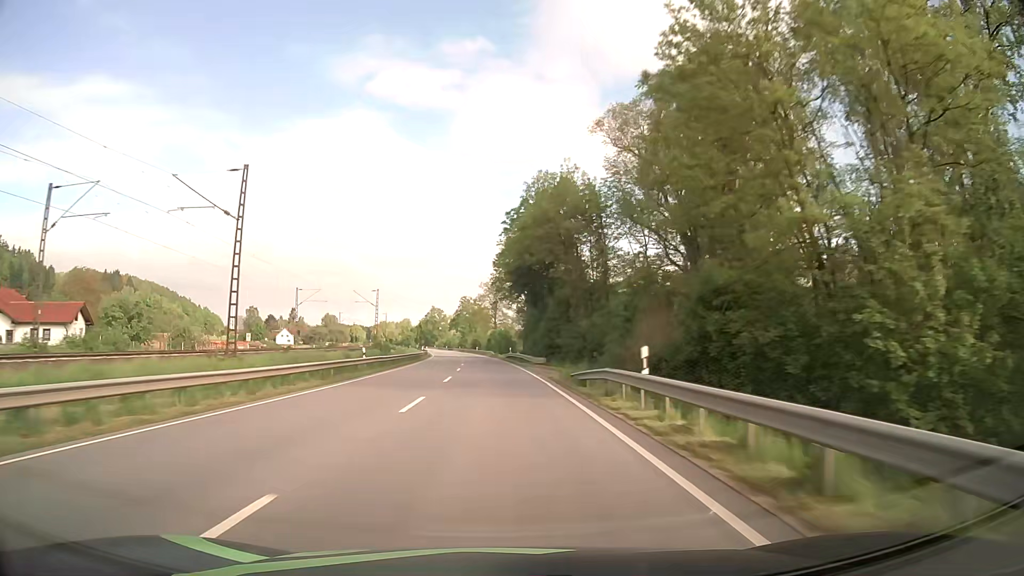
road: primary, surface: asphalt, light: Day
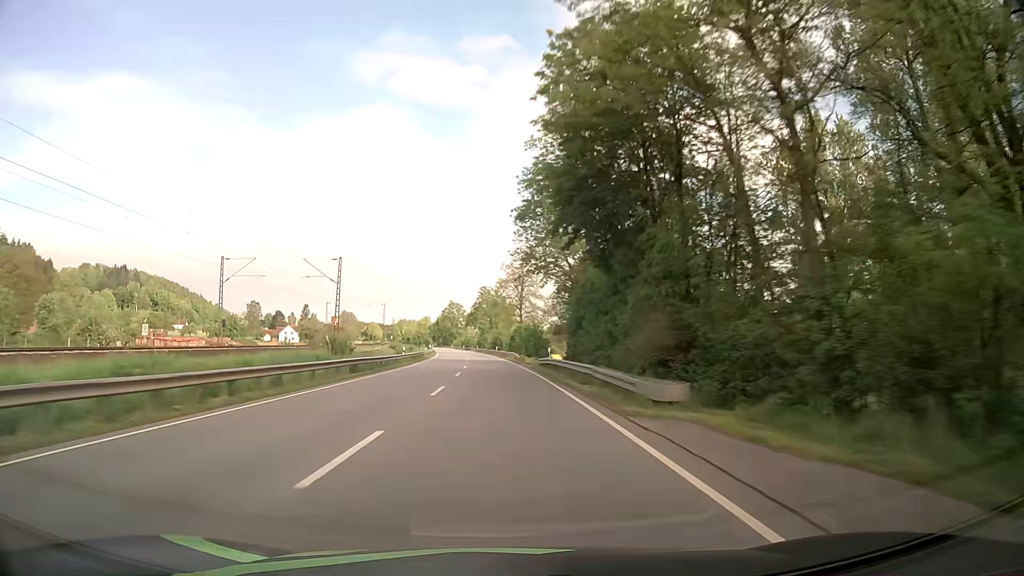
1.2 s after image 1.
(-0.5, +32.2) m; -2°
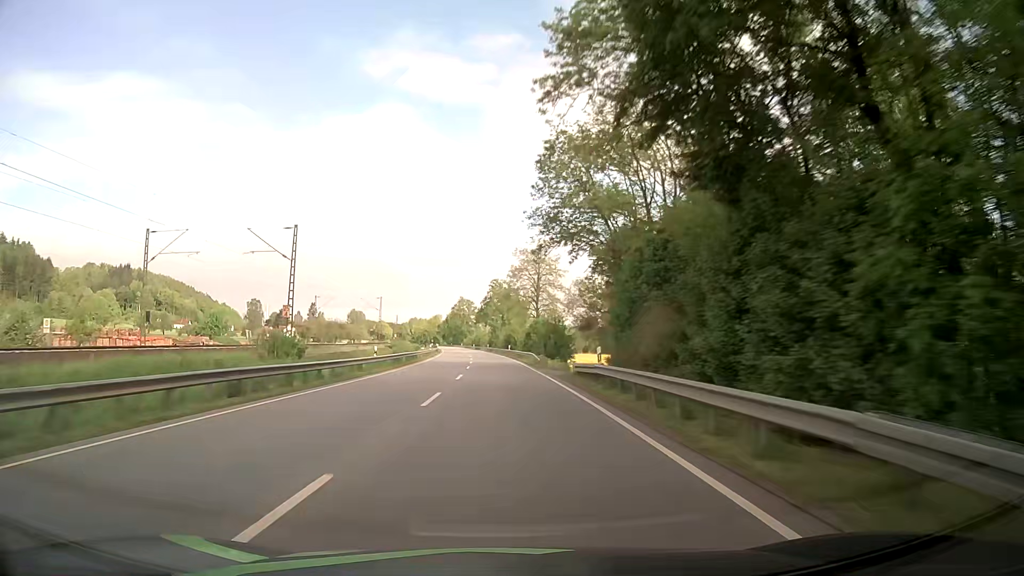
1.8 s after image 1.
(-0.3, +16.1) m; -2°
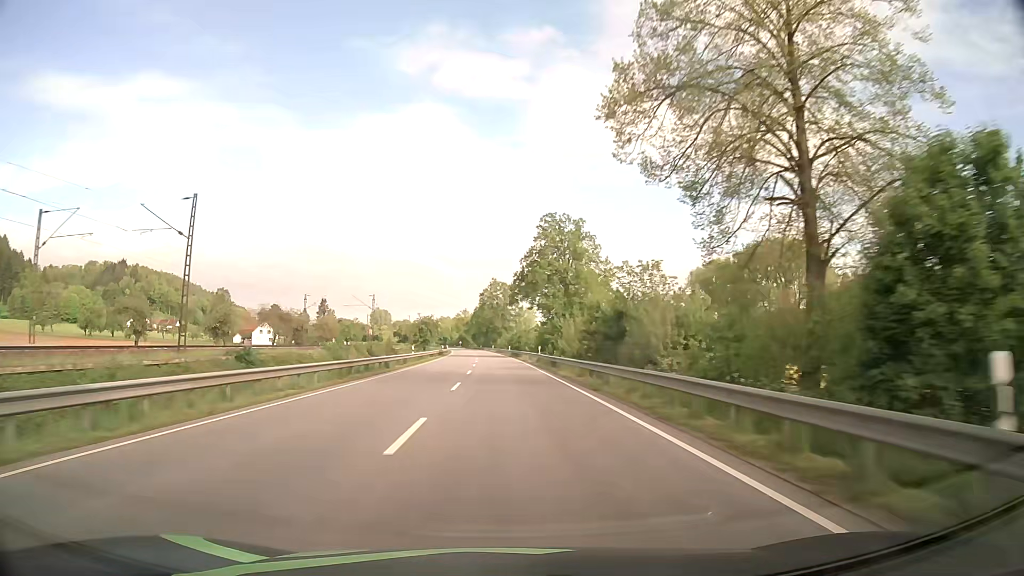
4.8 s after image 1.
(-2.9, +80.3) m; -4°
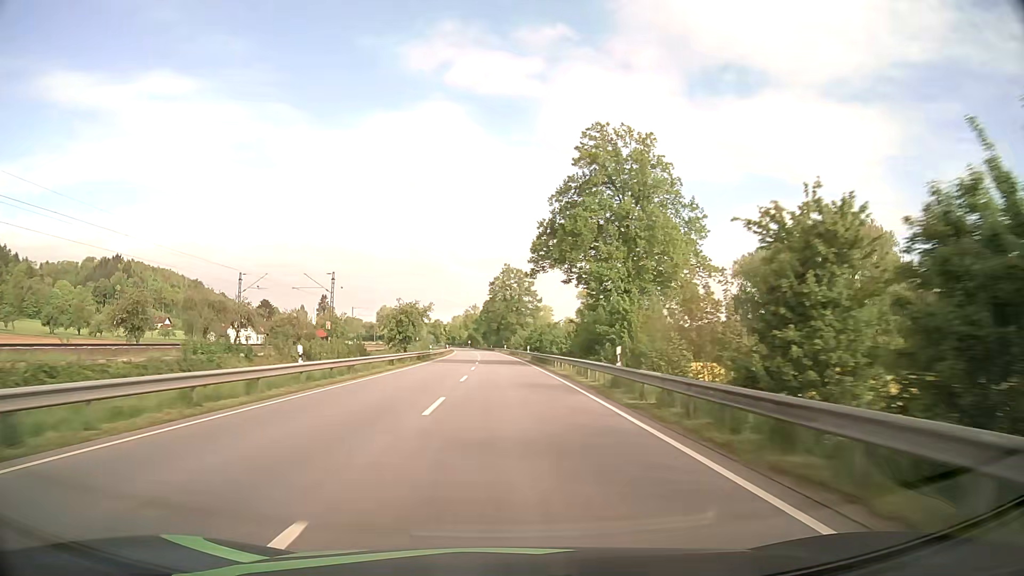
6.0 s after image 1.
(-0.3, +32.1) m; -1°
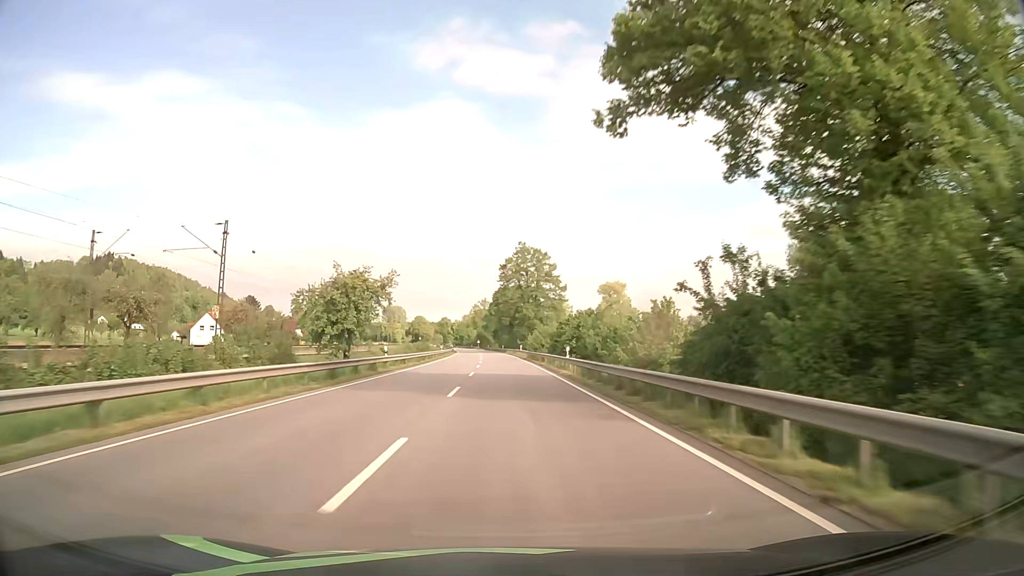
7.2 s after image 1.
(-0.3, +32.1) m; -1°
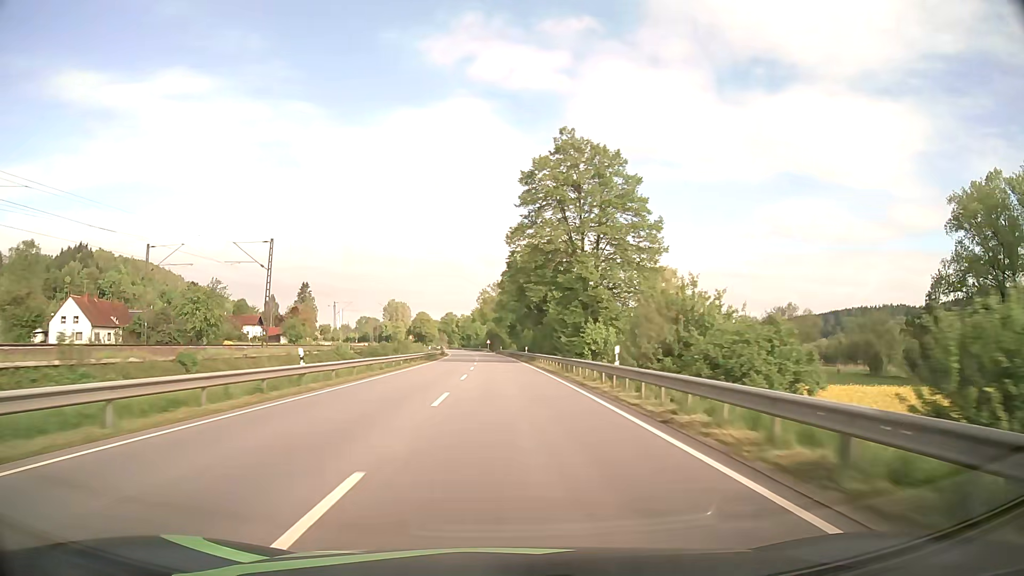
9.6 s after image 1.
(-1.0, +64.1) m; -2°
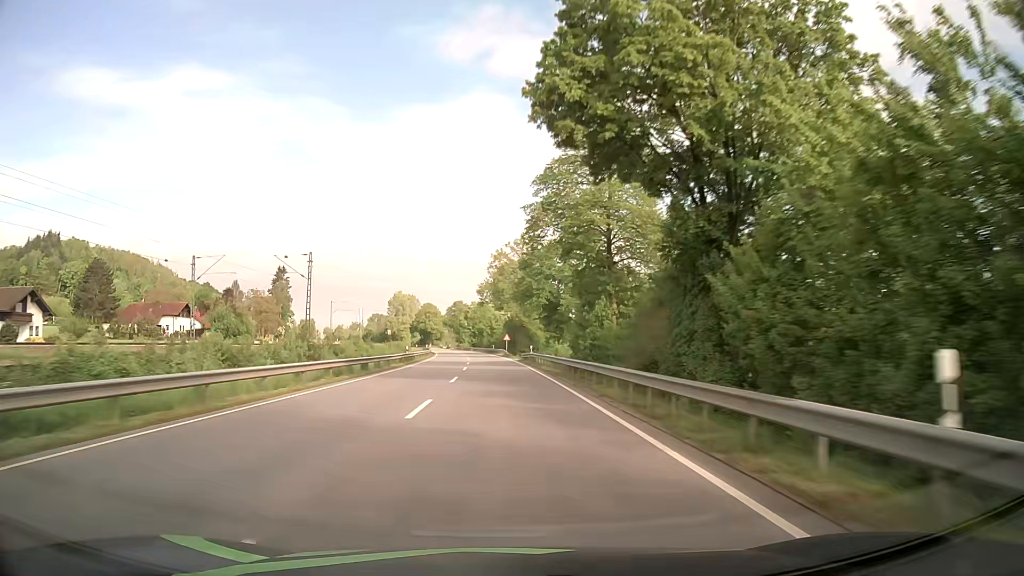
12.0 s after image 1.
(-0.9, +64.0) m; -2°
(0, +10) (0, +20) (0, +30) (-1, +40) (-1, +50) (-1, +60) (-2, +70) (-3, +80) (-3, +90) (-4, +100) m
